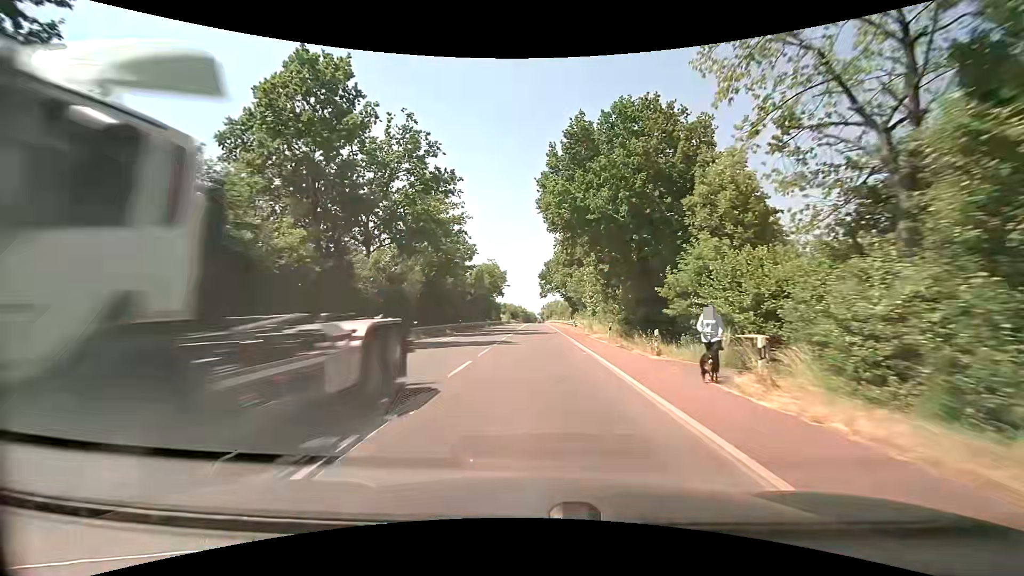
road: secondary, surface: asphalt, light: Day
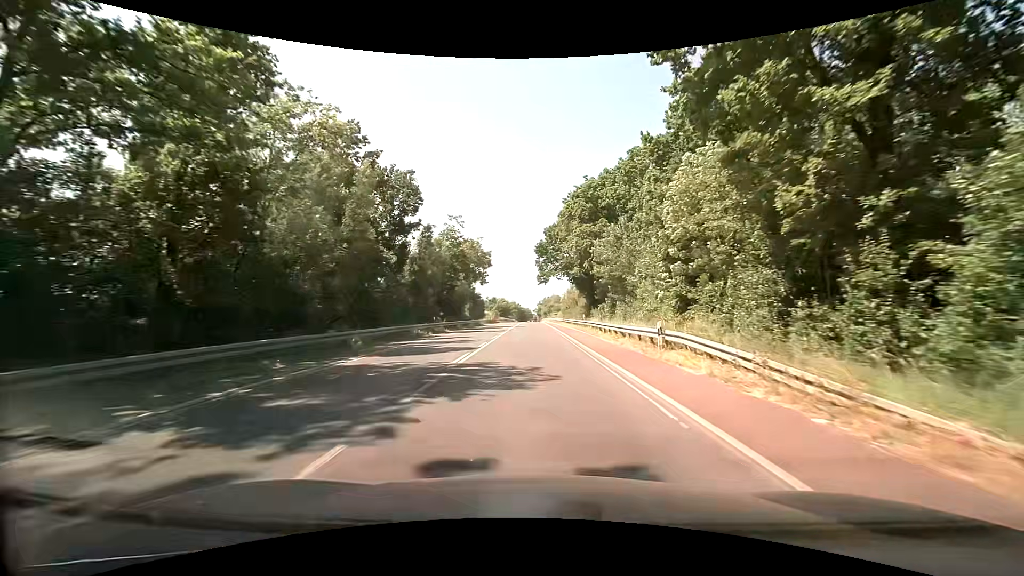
(+0.4, +39.4) m; 0°
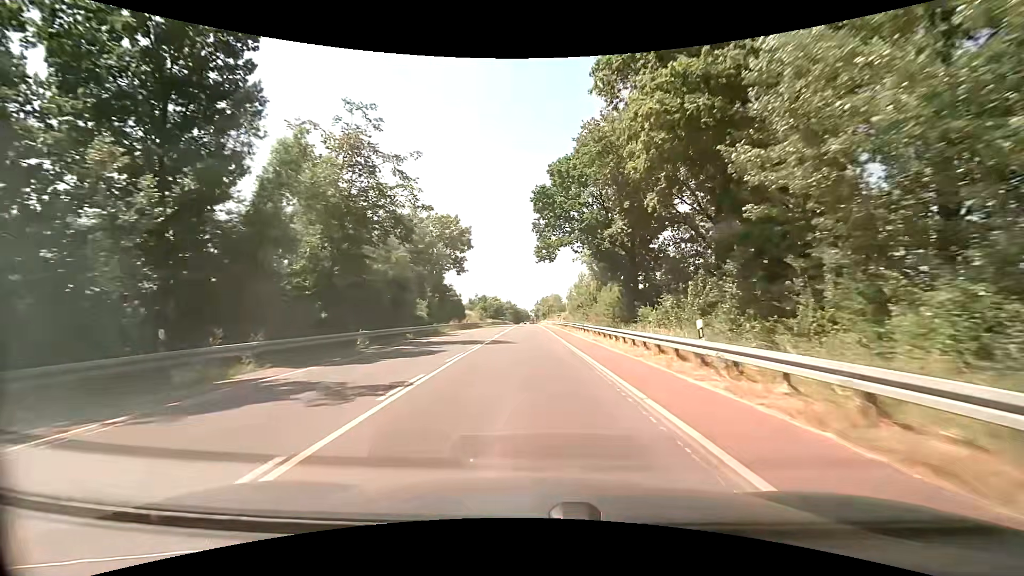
(+0.3, +30.6) m; +1°
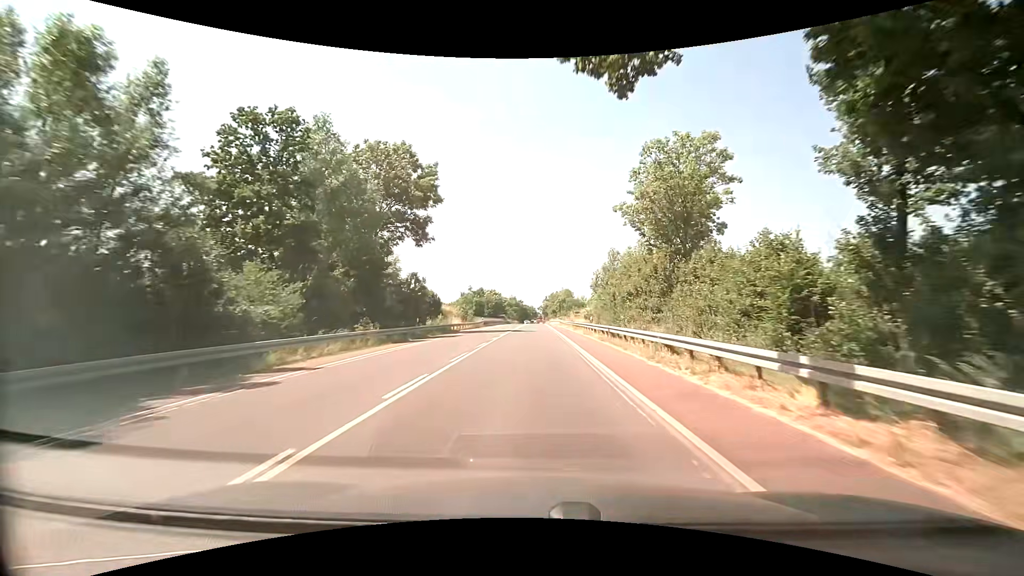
(-0.2, +31.2) m; 0°
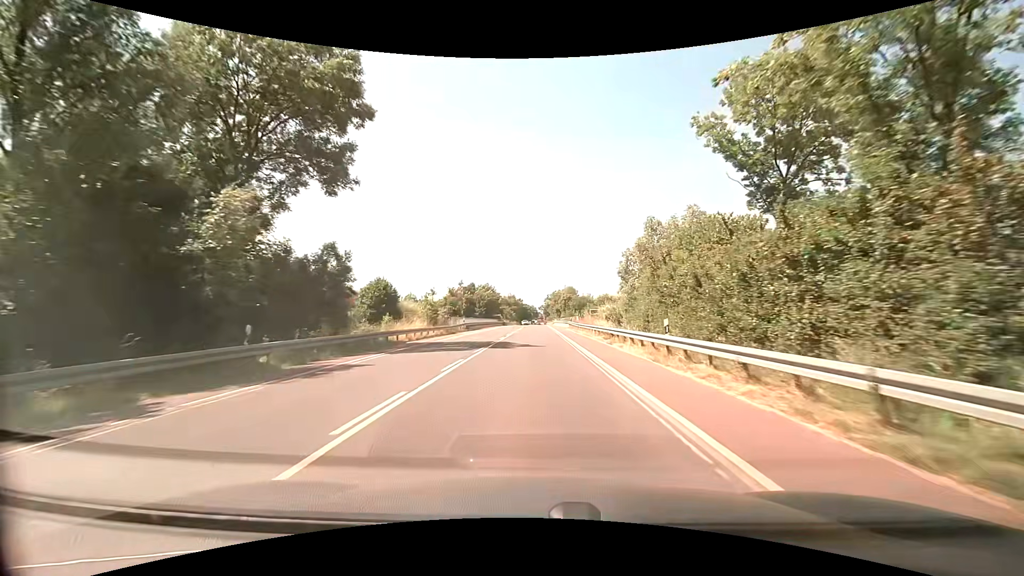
(-0.2, +21.1) m; 0°
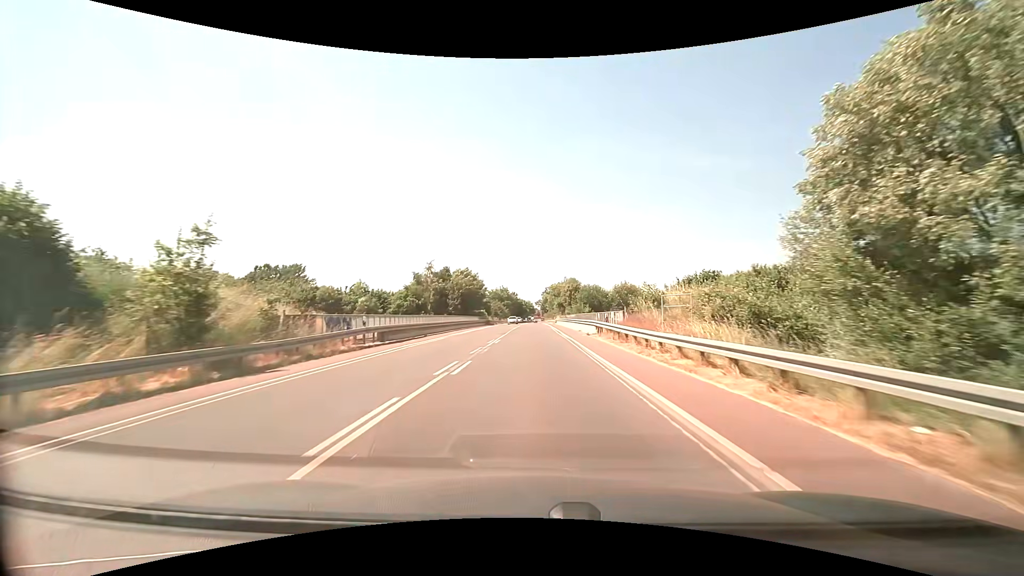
(0.0, +31.9) m; 0°
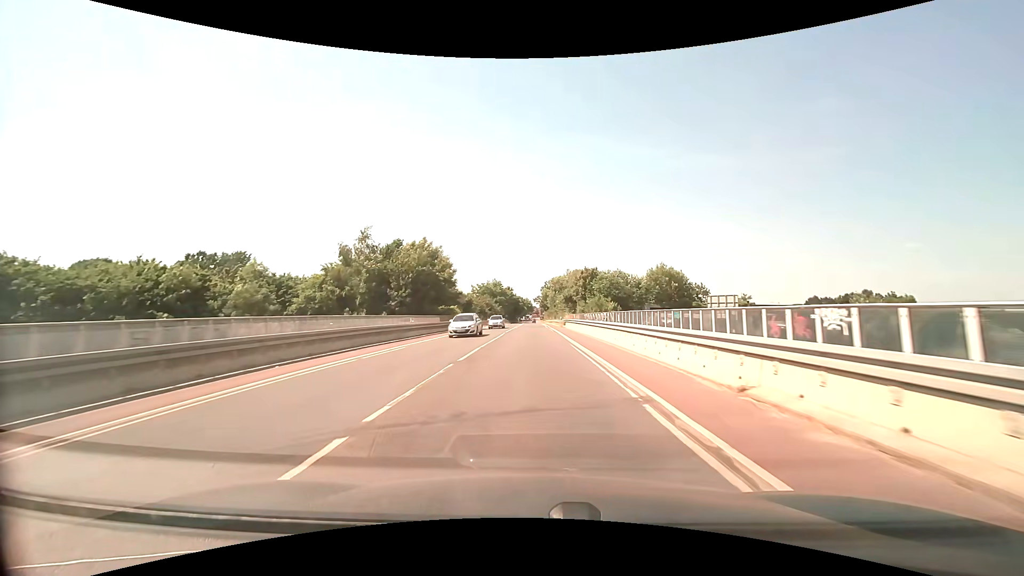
(+0.2, +31.7) m; +1°
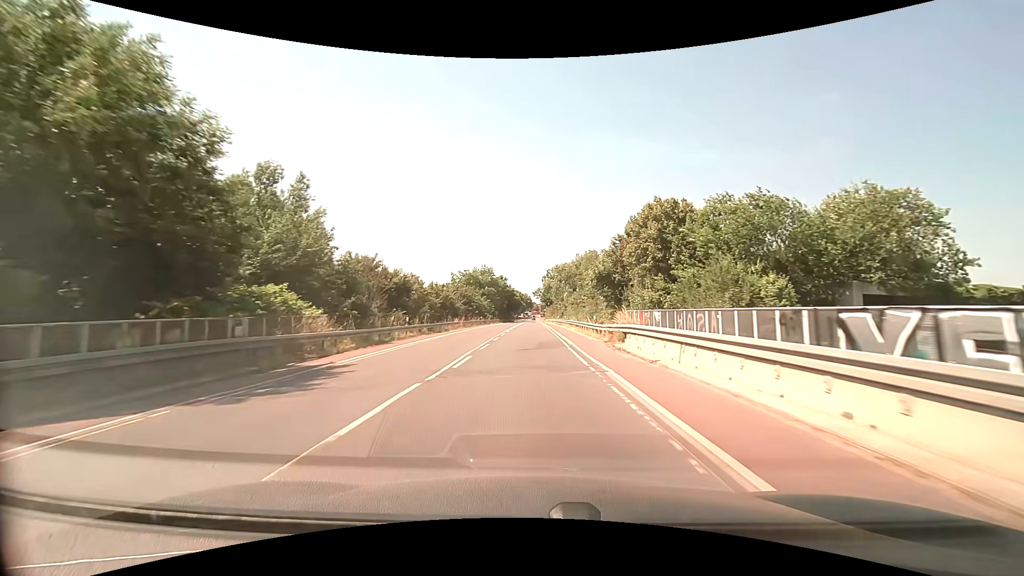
(0.0, +41.8) m; 0°
(0, +10) (0, +20) (0, +30) (0, +40) (0, +50) (0, +60) (0, +70) (0, +80) (0, +90) (-1, +100) m
